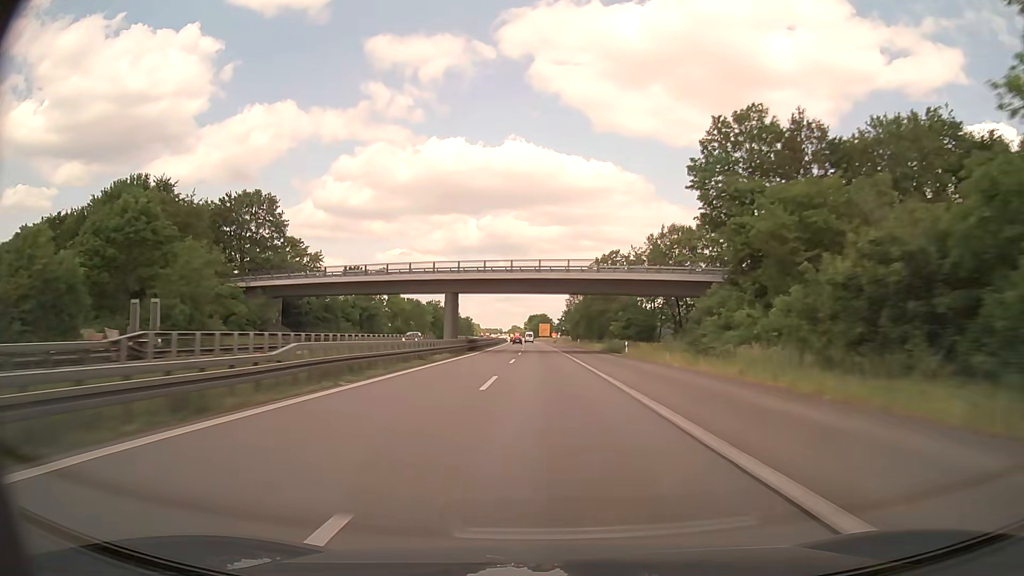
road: trunk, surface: asphalt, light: Day
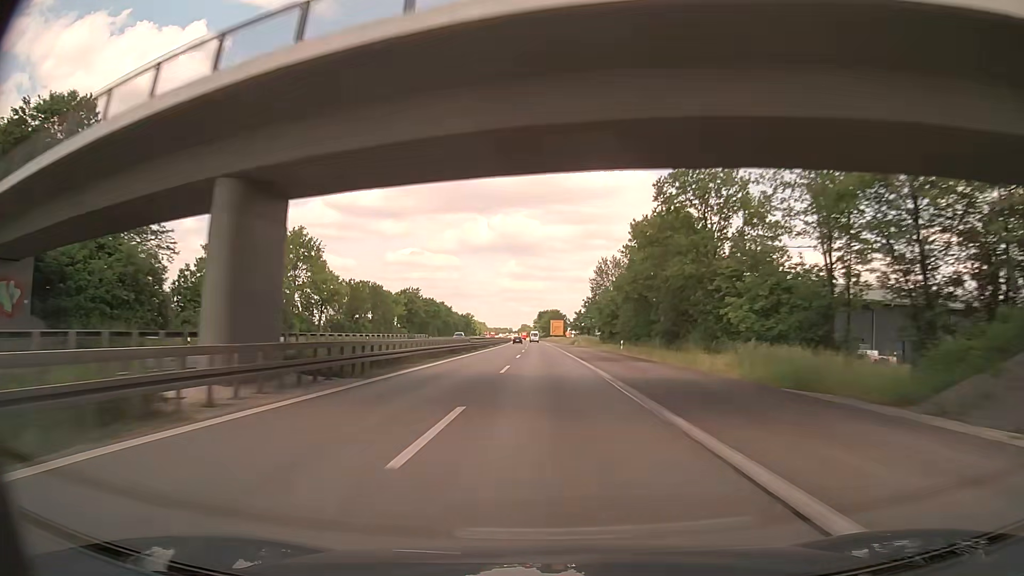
(-0.5, +46.1) m; -1°
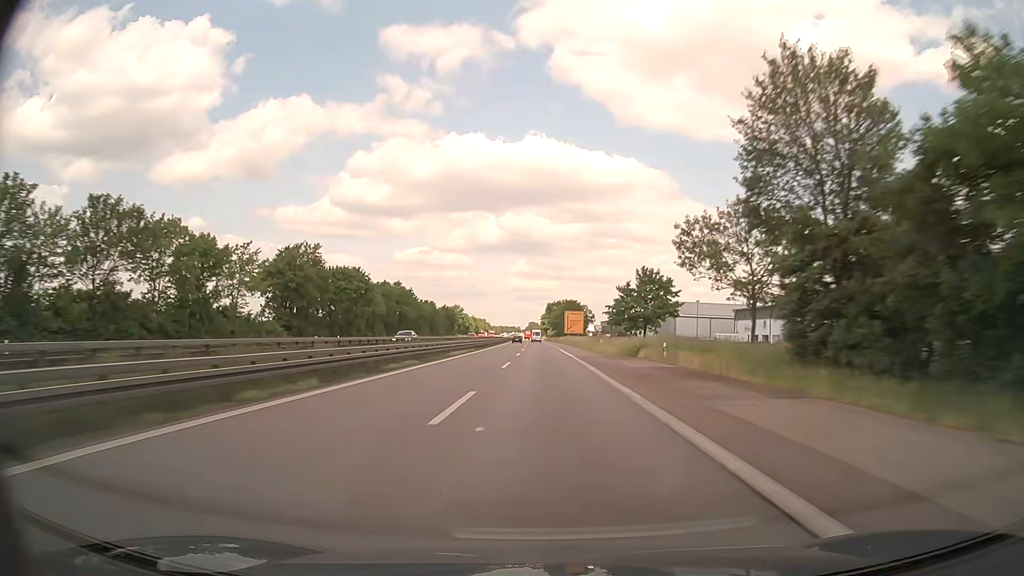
(-0.6, +68.5) m; -1°
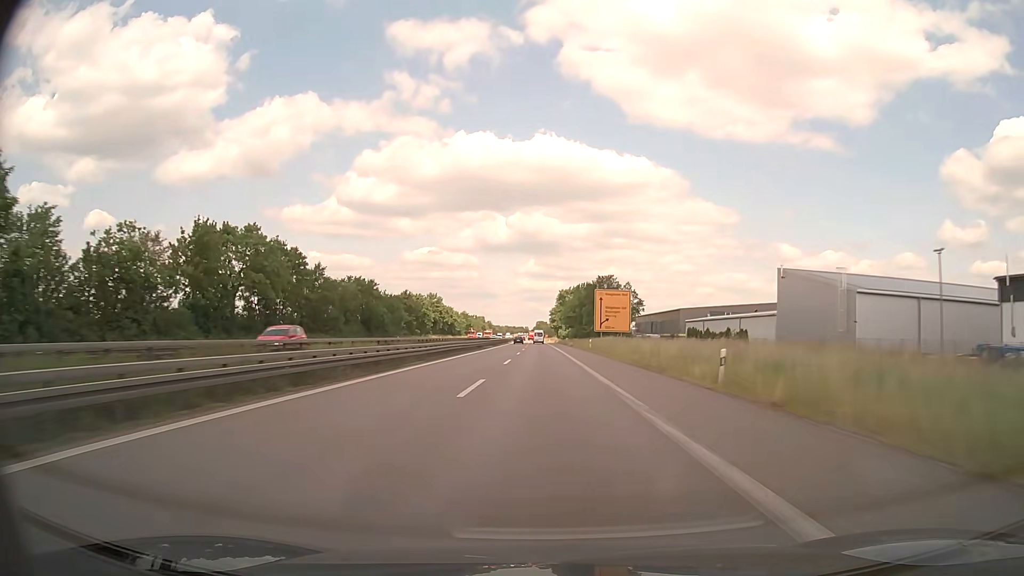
(-0.4, +67.0) m; -1°
(0, +10) (0, +20) (0, +30) (0, +40) (0, +50) (0, +60) (0, +70) (0, +80) (-1, +90) (-1, +100) m
